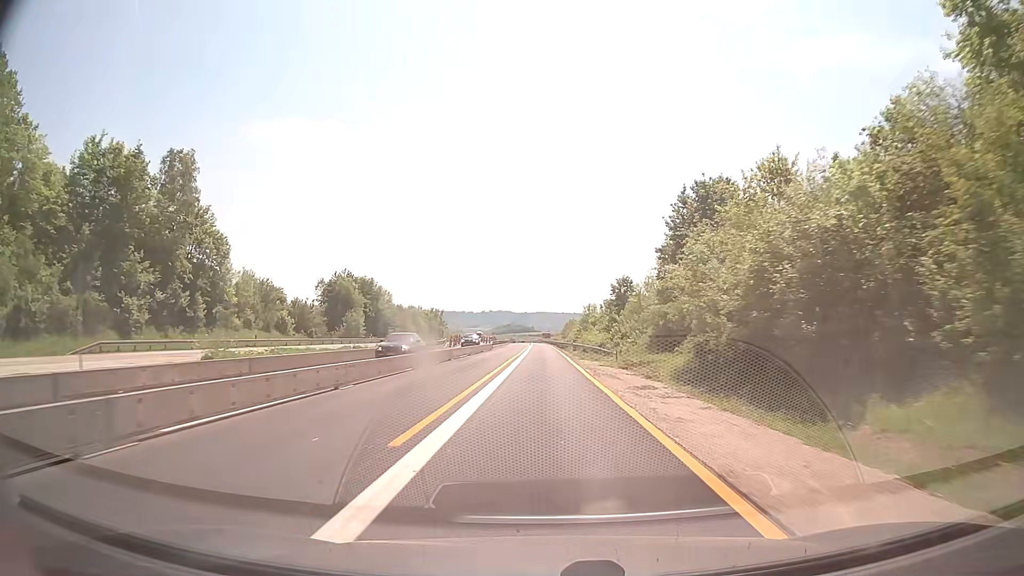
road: motorway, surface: concrete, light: Day
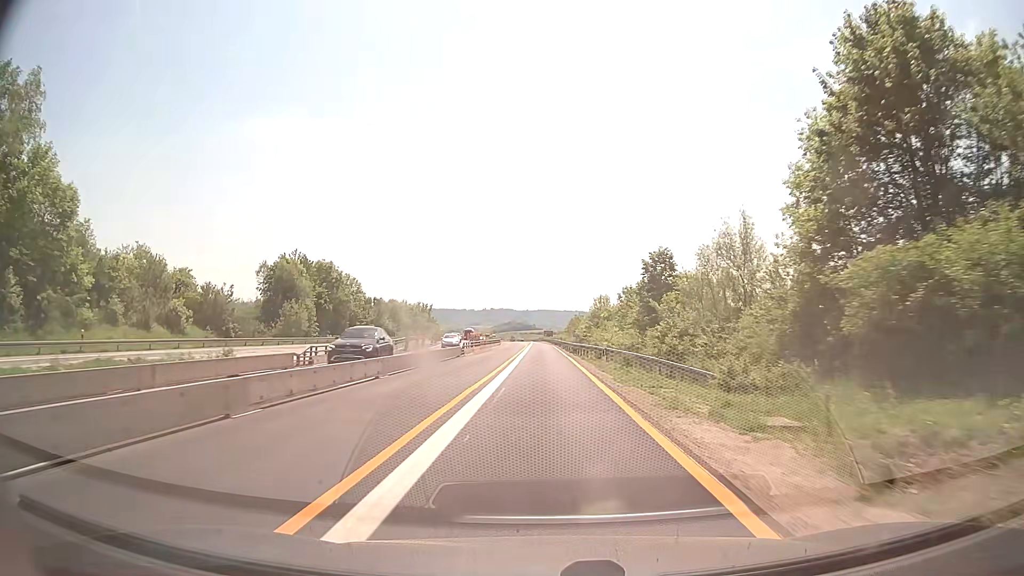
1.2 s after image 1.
(0.0, +26.2) m; 0°
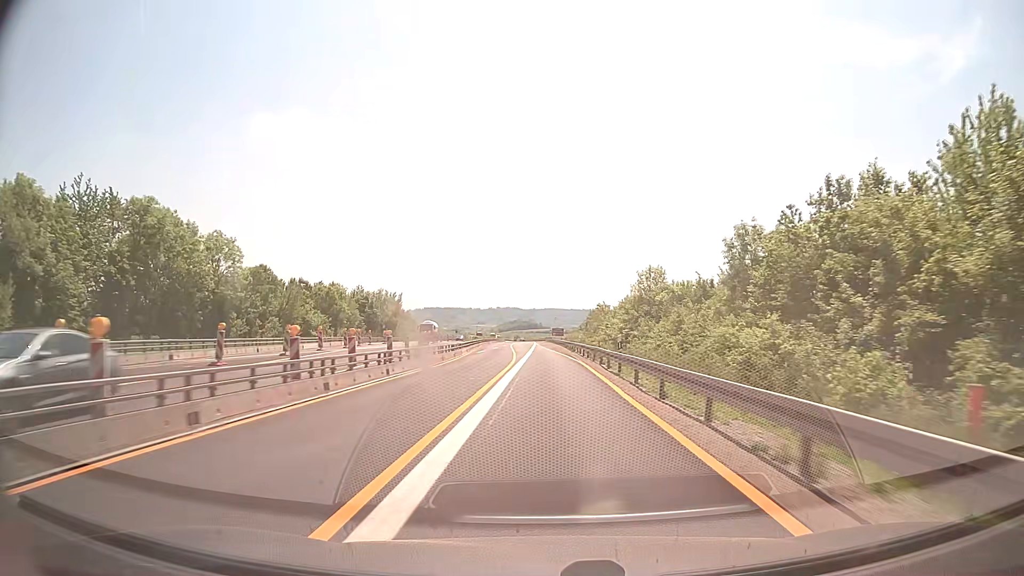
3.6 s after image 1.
(-0.2, +52.4) m; 0°
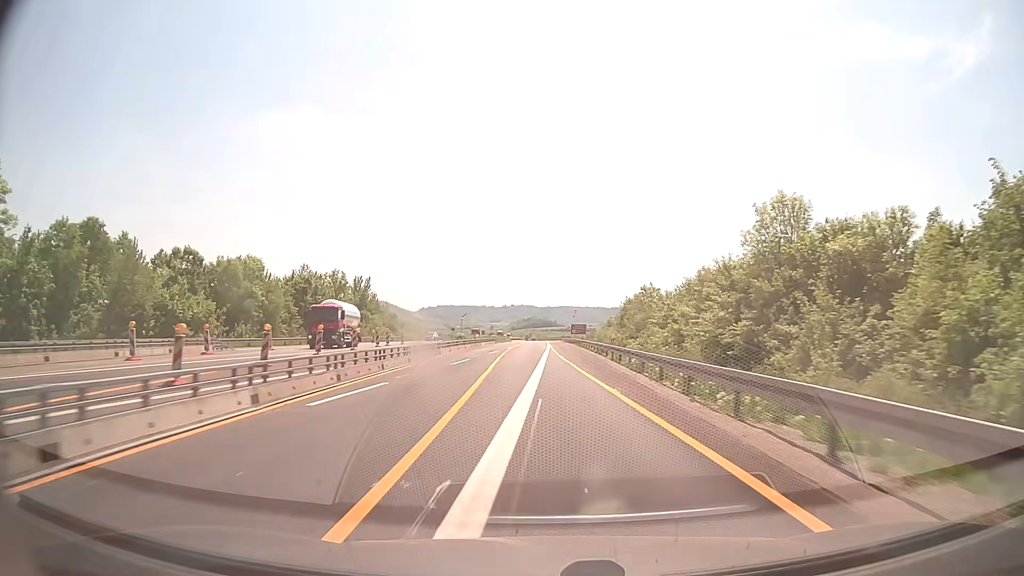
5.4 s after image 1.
(-0.4, +39.3) m; -1°
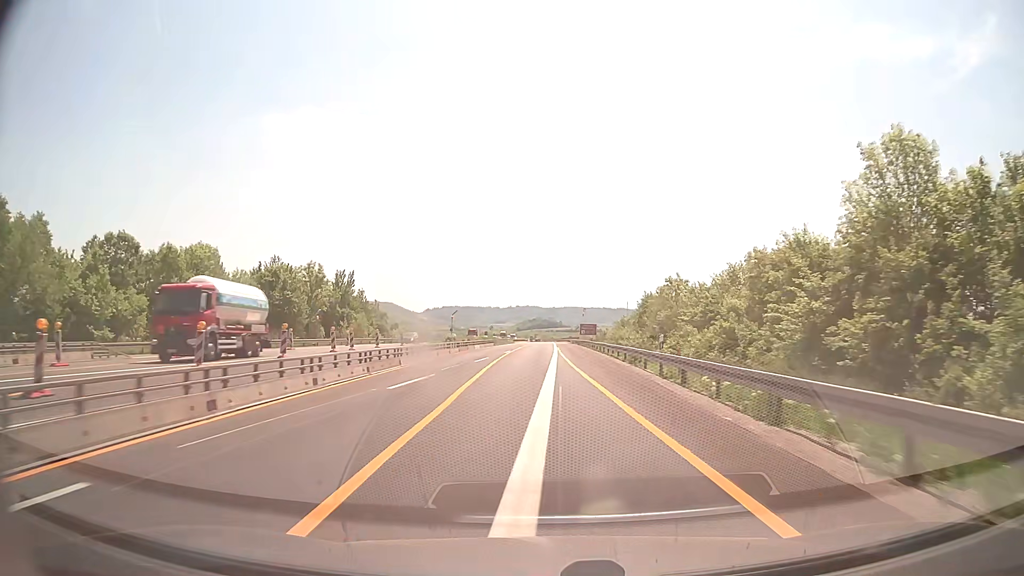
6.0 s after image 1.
(-0.1, +13.1) m; 0°
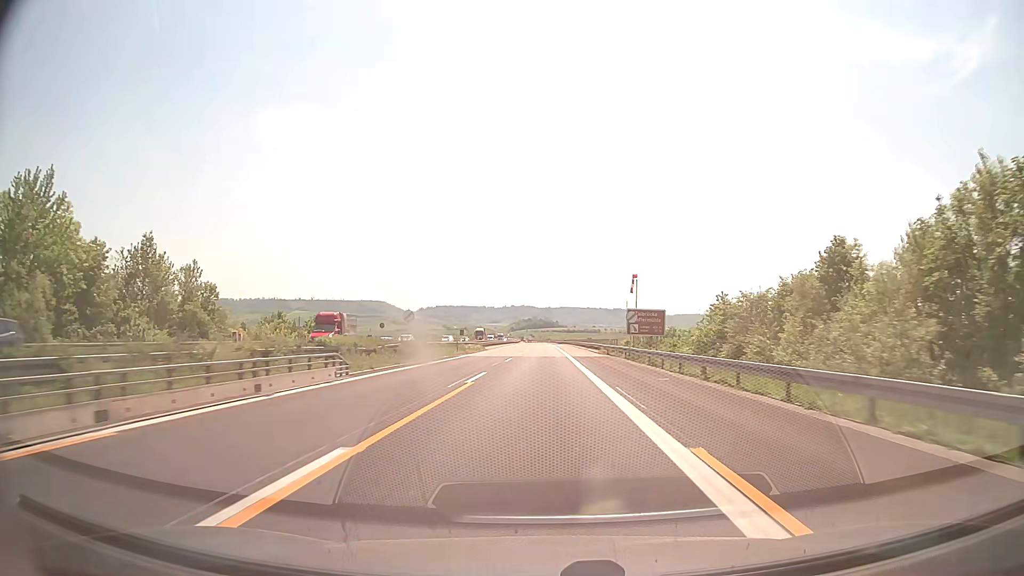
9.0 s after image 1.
(-0.4, +68.4) m; 0°
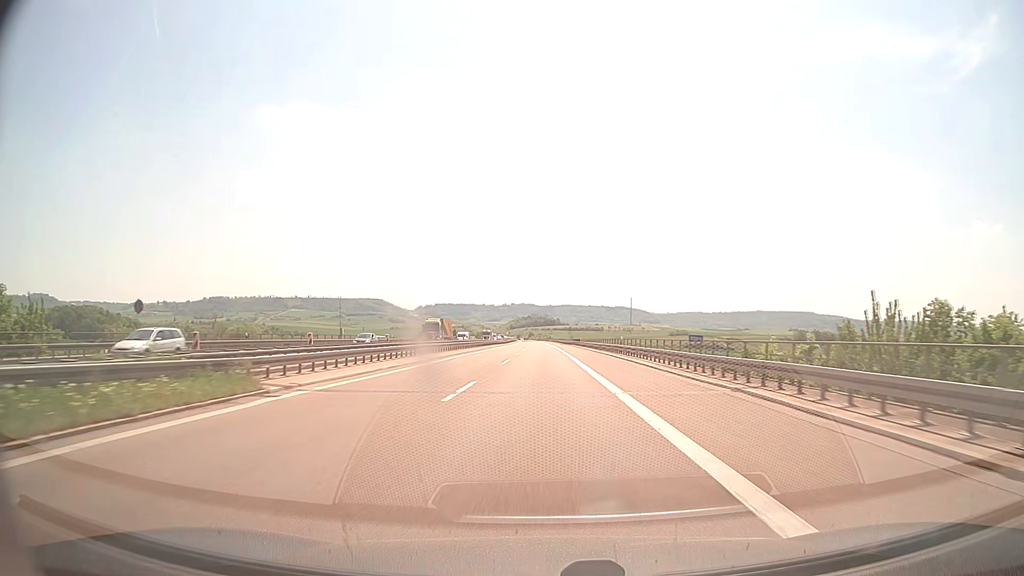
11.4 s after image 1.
(+0.2, +60.1) m; 0°
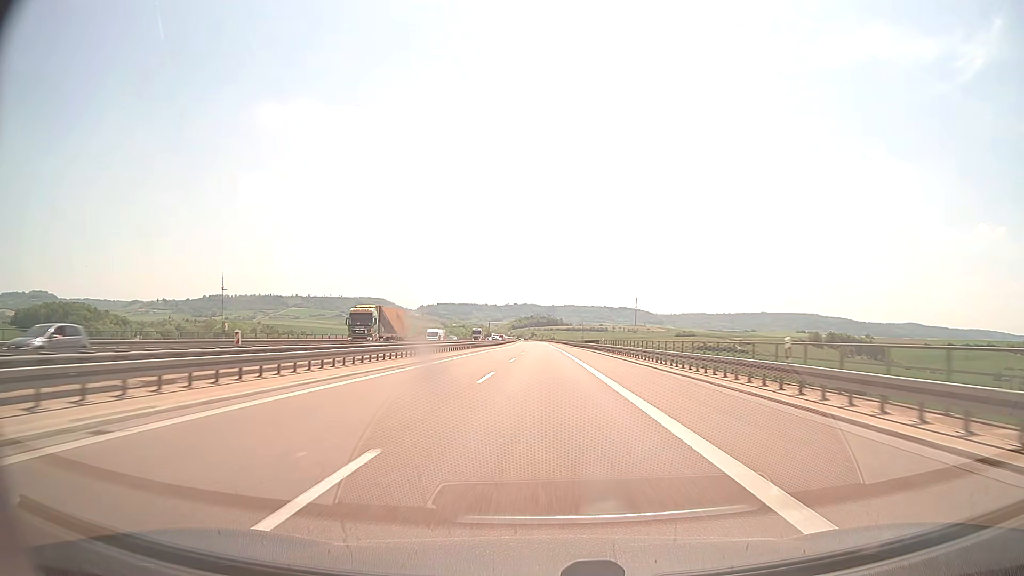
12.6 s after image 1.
(-0.1, +31.7) m; 0°
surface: asphalt
(0, +10) (0, +20) (0, +30) (0, +40) (0, +50) (0, +60) (0, +70) (0, +80) (0, +90) (0, +100) m
